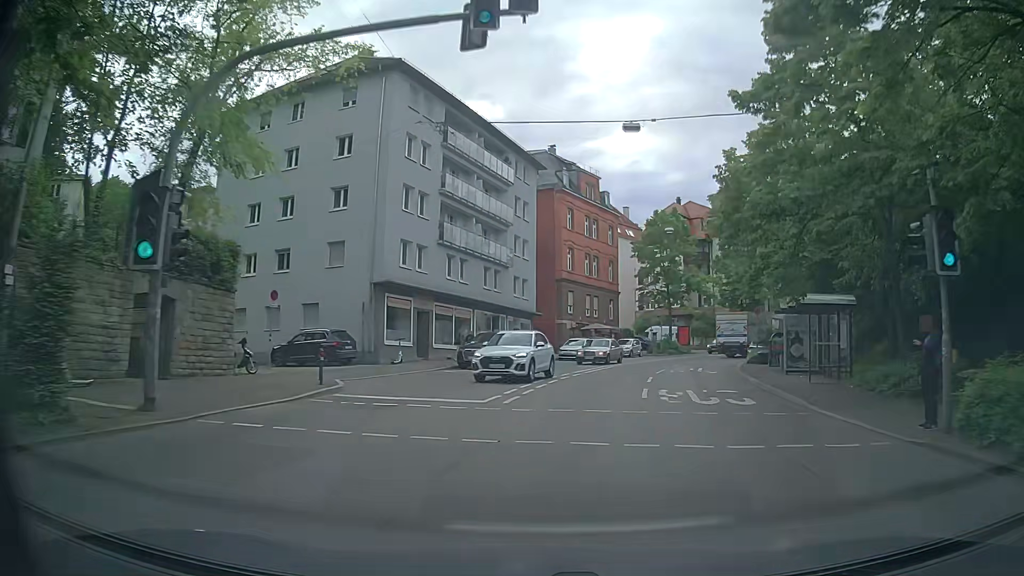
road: secondary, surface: asphalt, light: Day
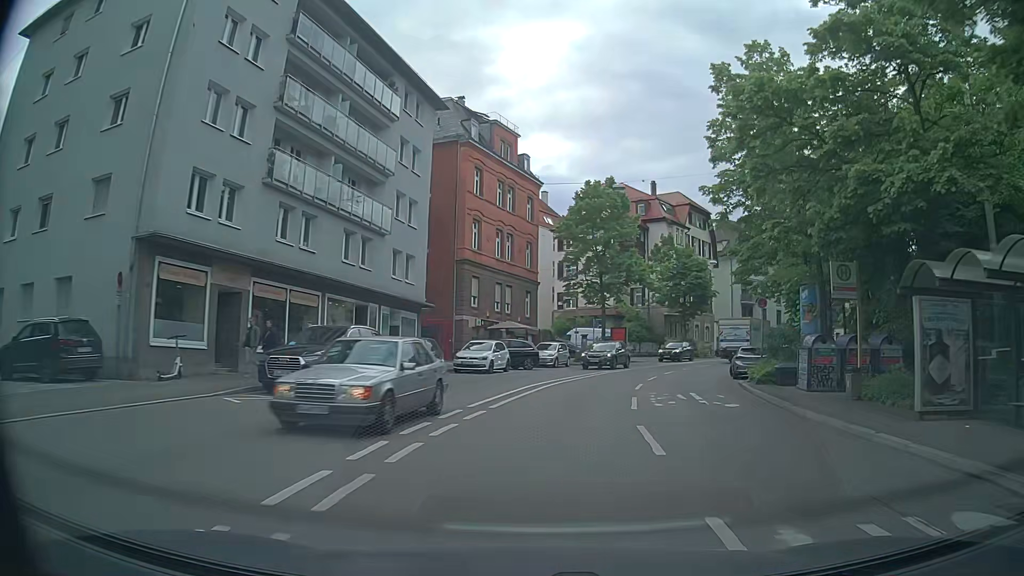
(+1.0, +14.1) m; +8°
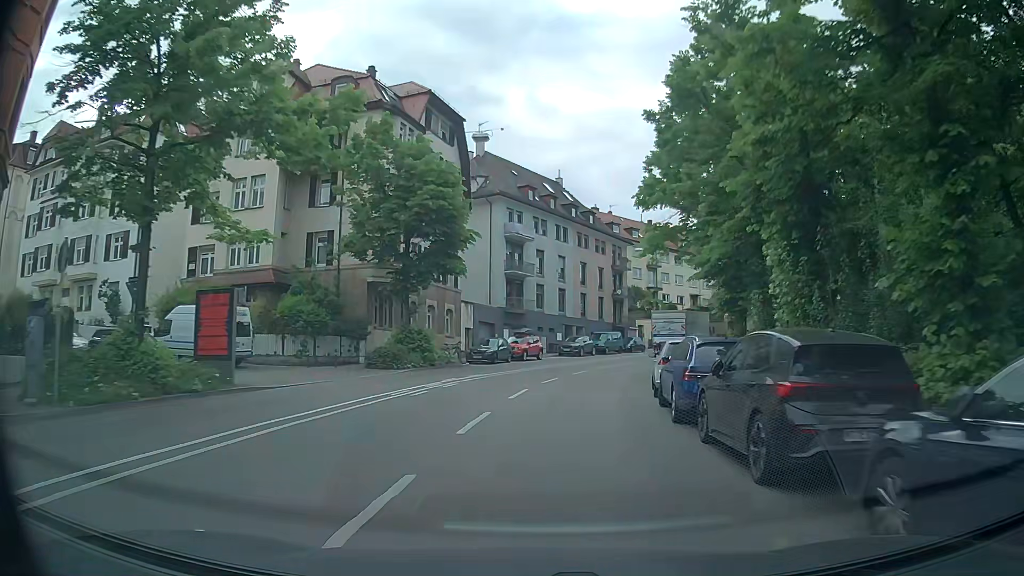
(+7.8, +34.1) m; +22°
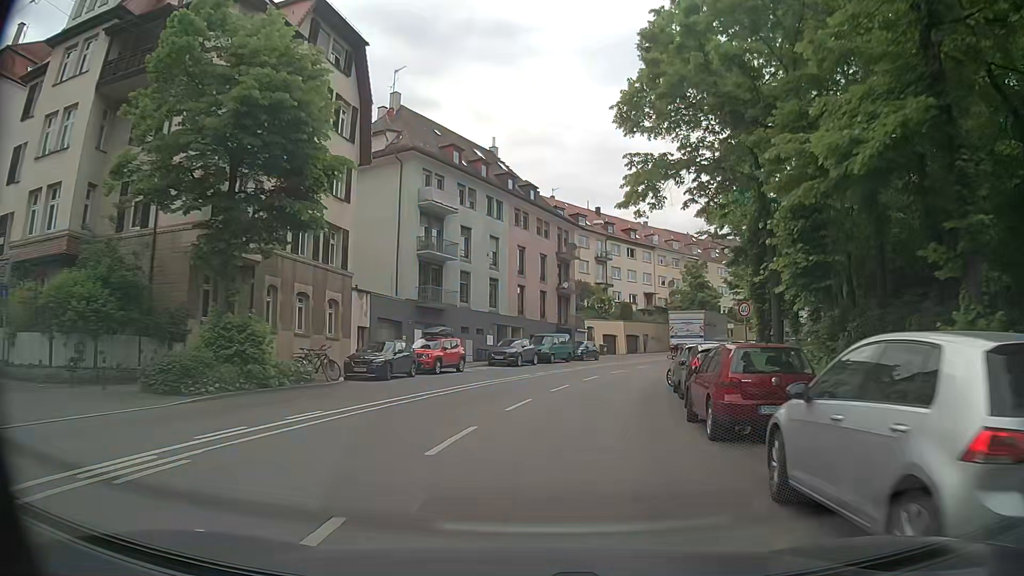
(+0.6, +13.9) m; +5°
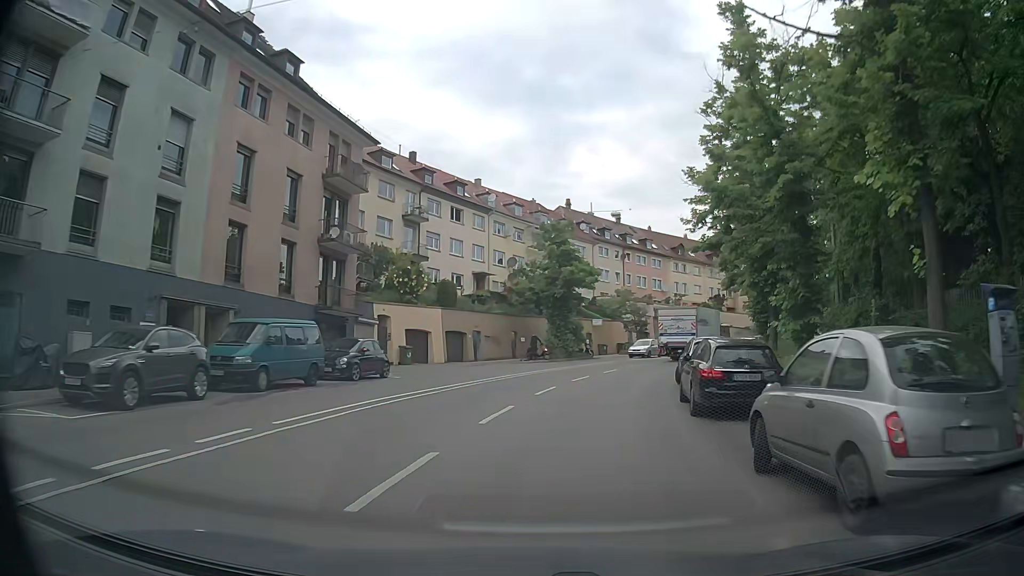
(+4.1, +26.5) m; +16°
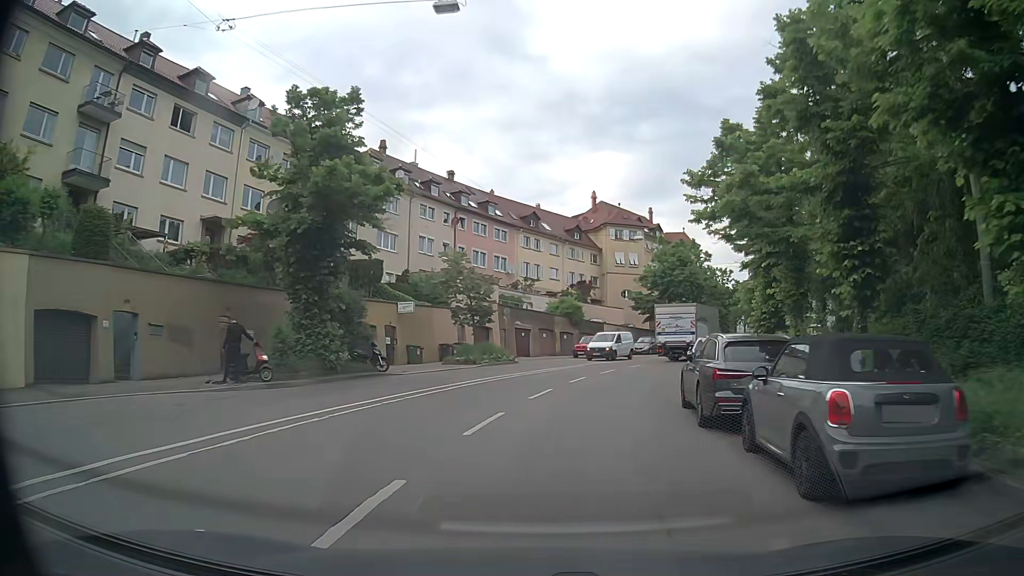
(+3.3, +25.6) m; +15°
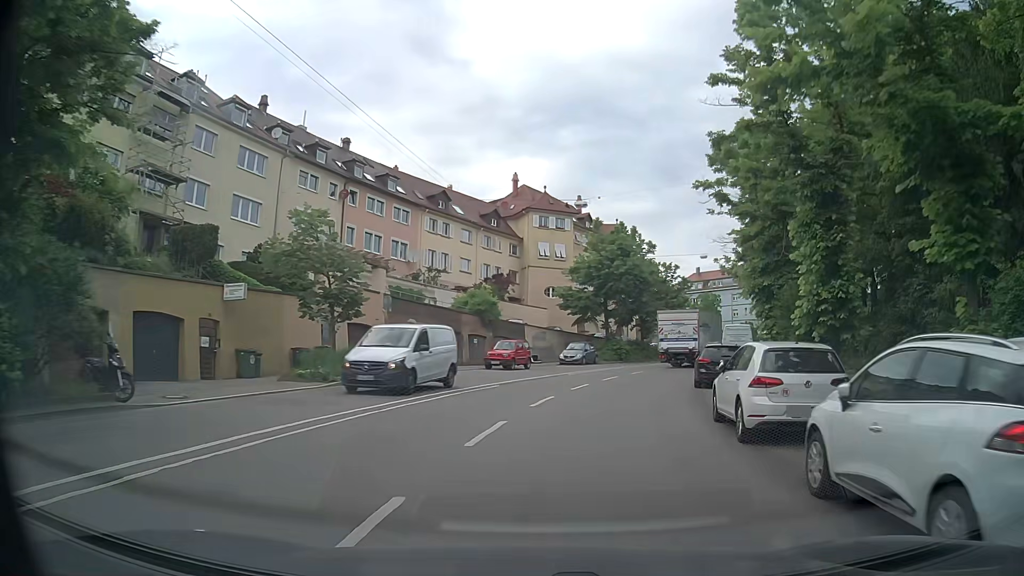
(+0.7, +12.5) m; +8°
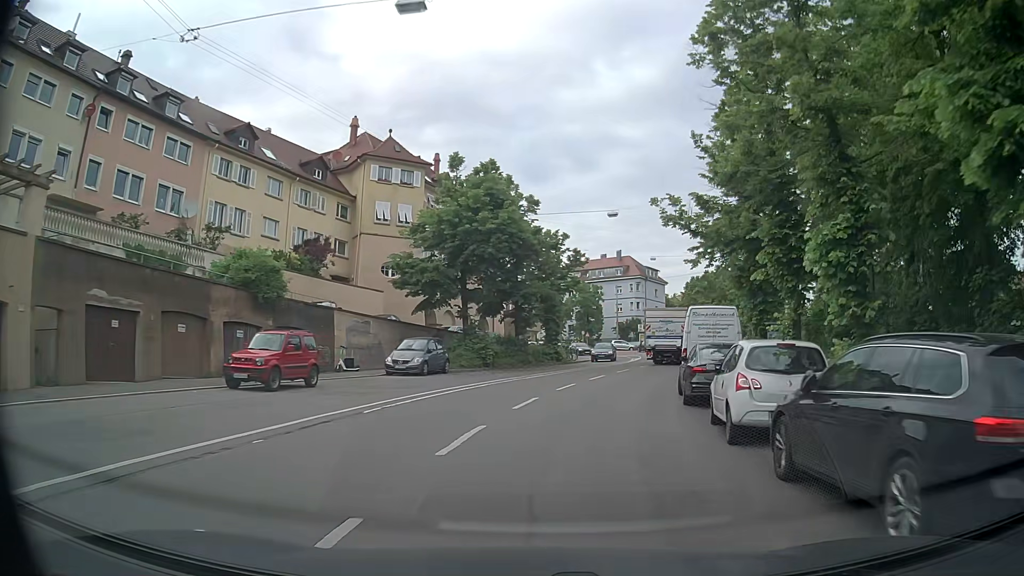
(+1.8, +18.7) m; +12°
(0, +10) (+2, +20) (+4, +30) (+8, +39) (+11, +48) (+14, +58) (+15, +68) (+15, +78) (+12, +87) (+8, +96) m
